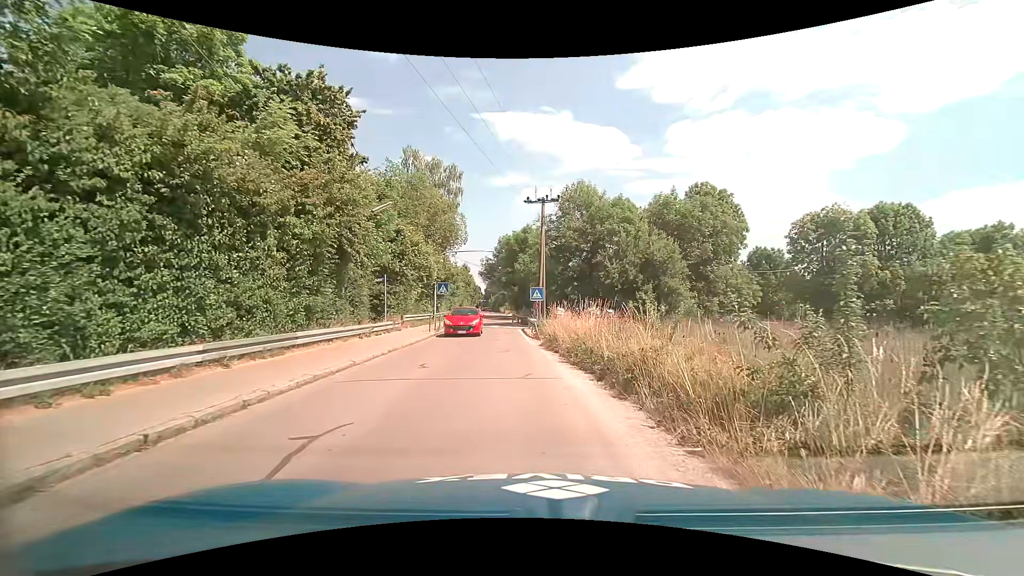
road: unclassified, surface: asphalt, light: Day
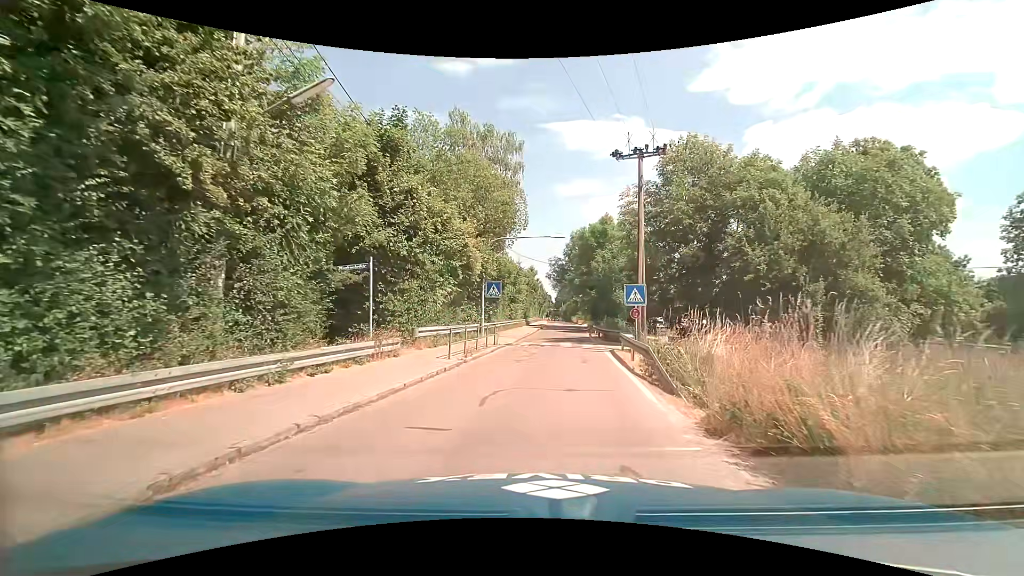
(-0.8, +12.0) m; -7°
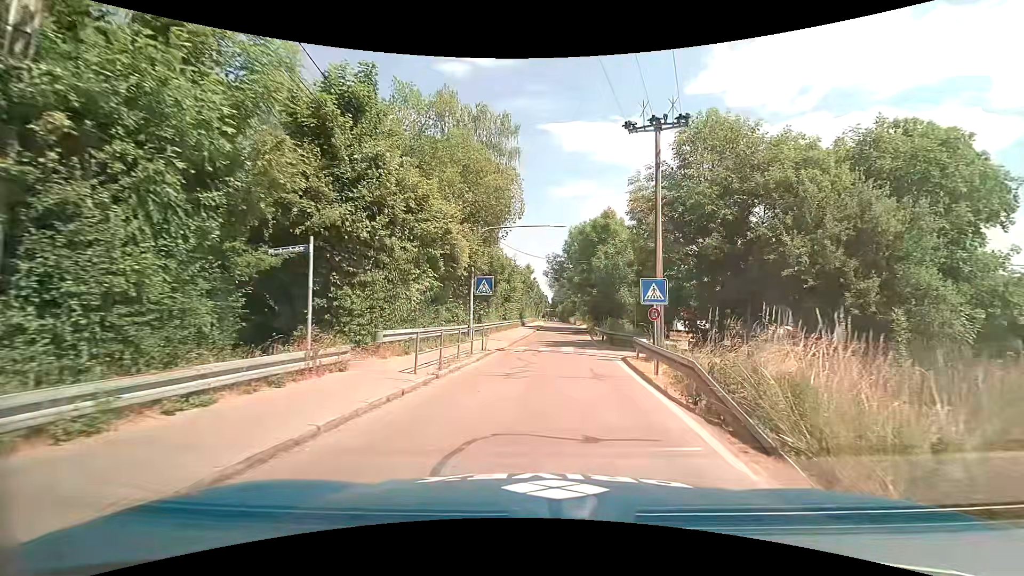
(-0.1, +3.8) m; -1°
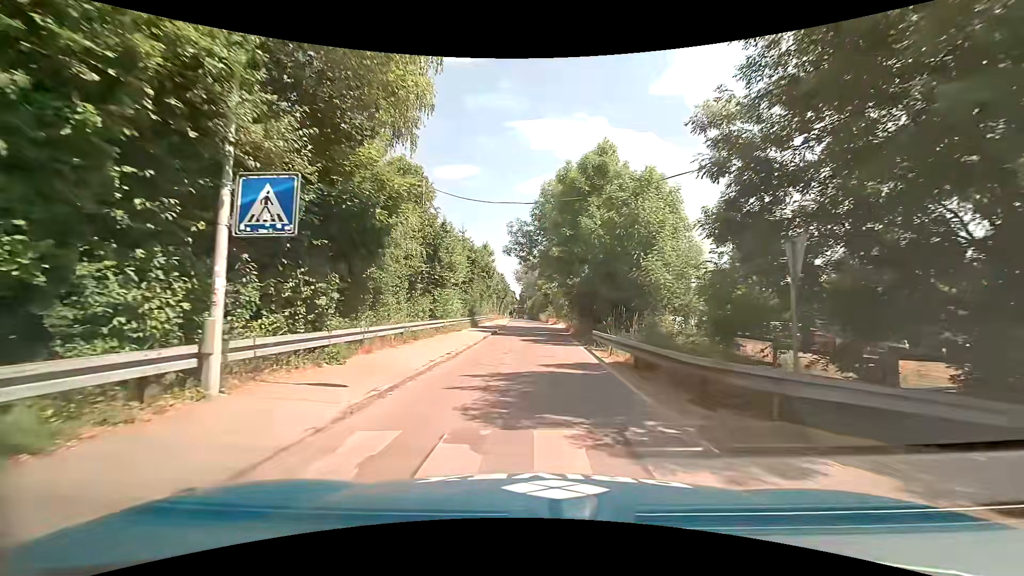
(+1.0, +18.0) m; +4°
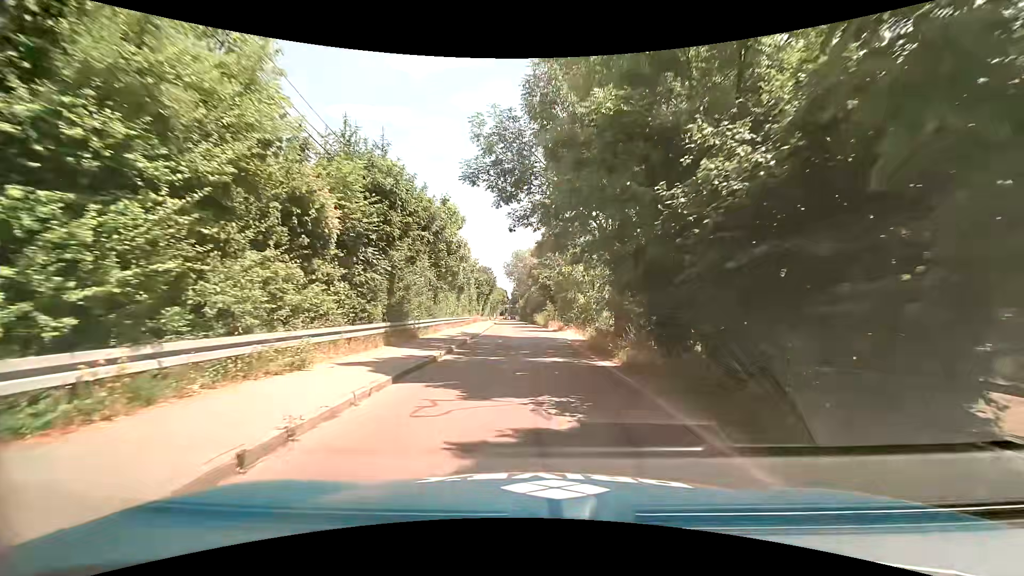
(0.0, +20.7) m; +1°
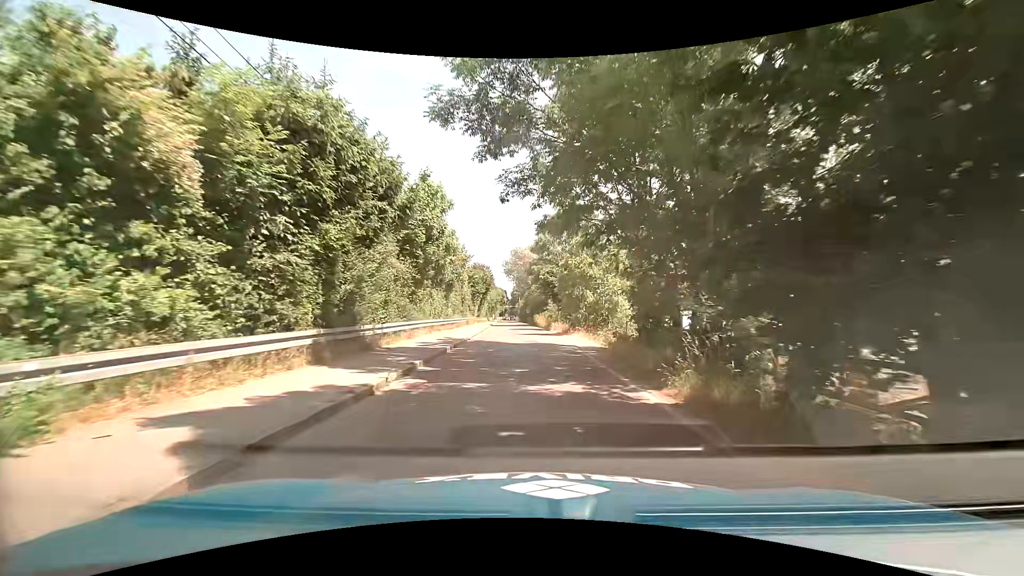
(0.0, +5.6) m; 0°
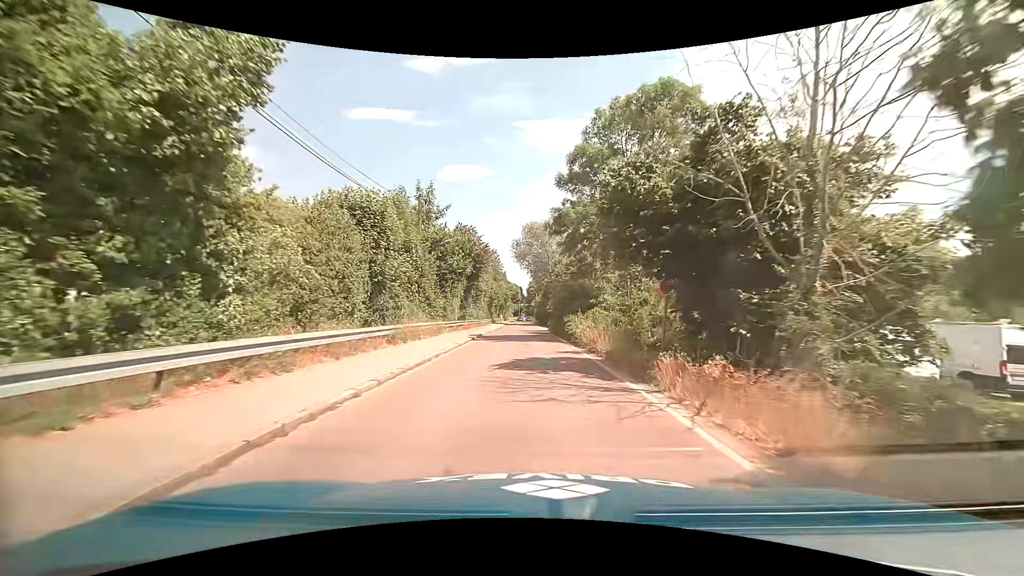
(-0.3, +29.7) m; -1°
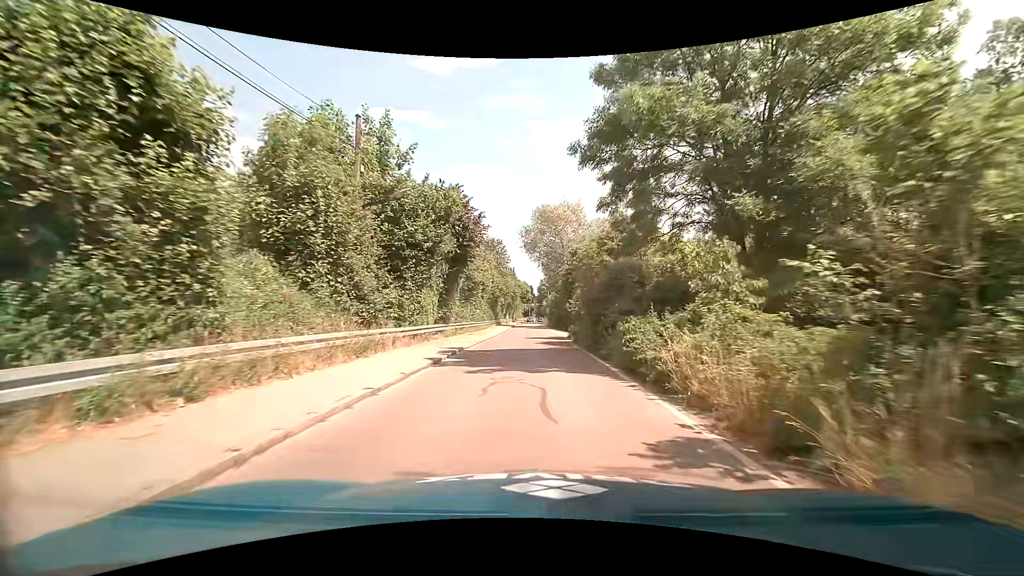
(-0.3, +12.6) m; -1°
